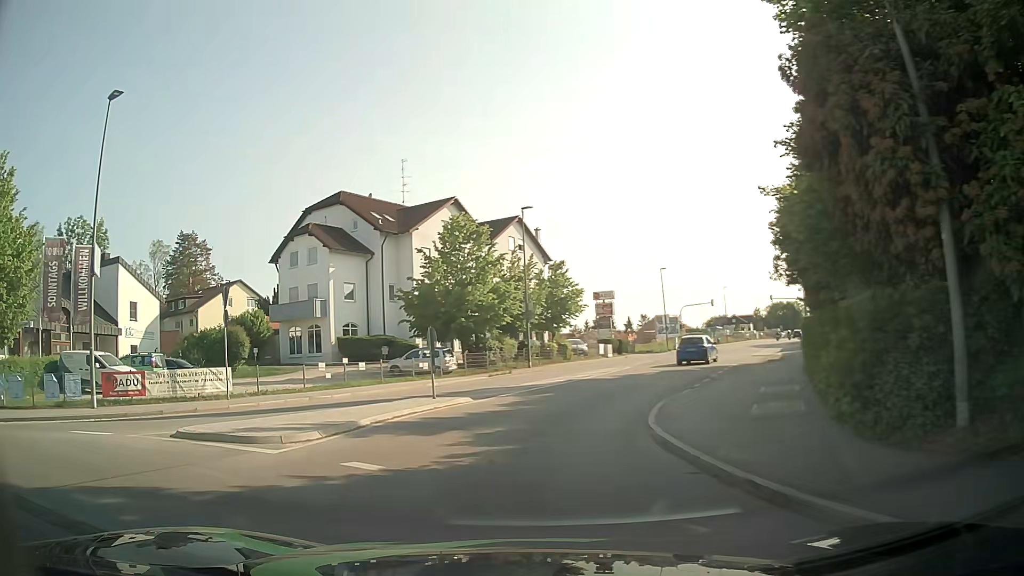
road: tertiary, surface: asphalt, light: Day
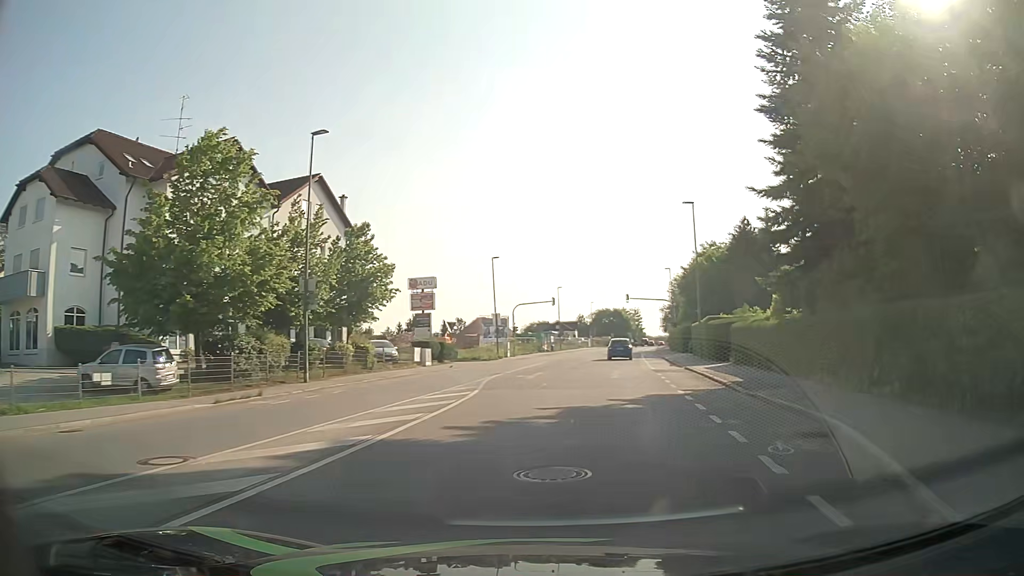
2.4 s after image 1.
(+0.8, +16.1) m; +16°
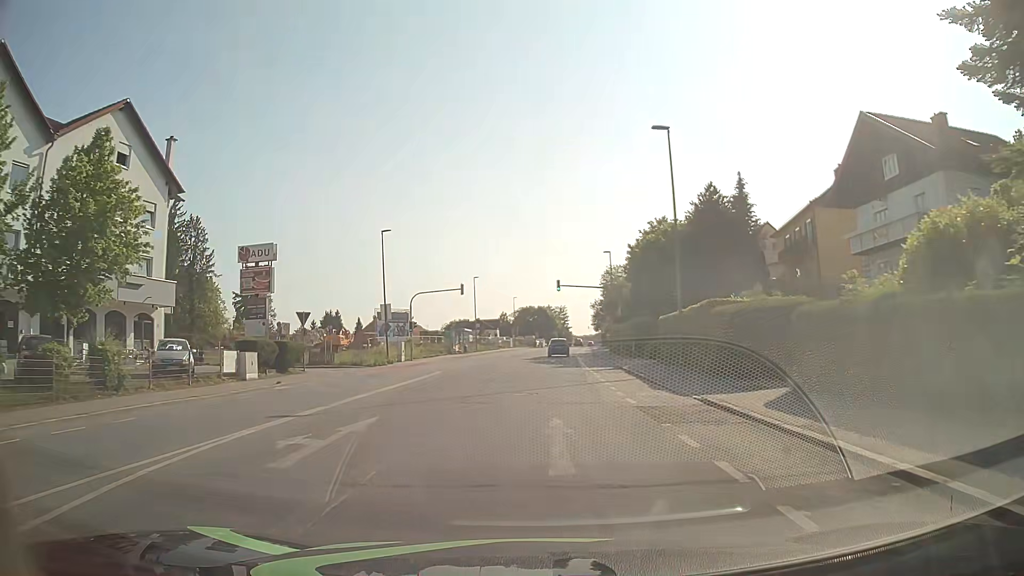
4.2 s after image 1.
(+1.5, +16.7) m; +7°
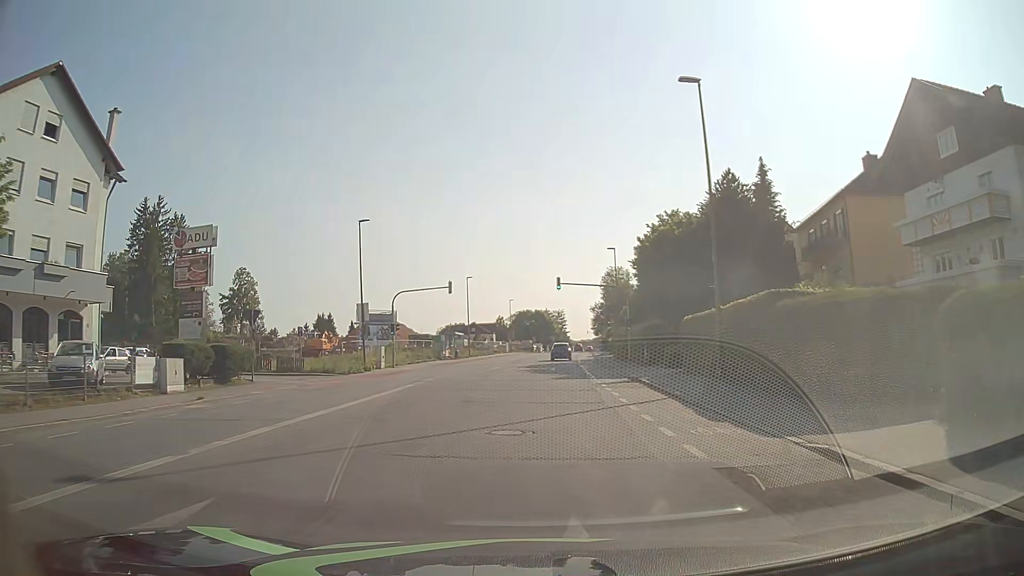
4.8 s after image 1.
(0.0, +6.3) m; 0°
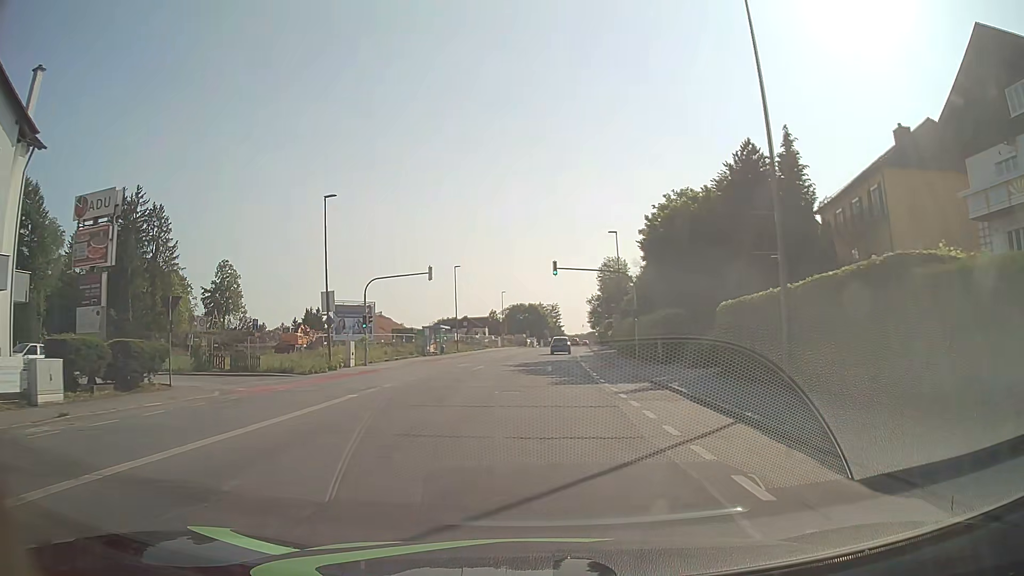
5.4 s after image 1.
(0.0, +6.5) m; 0°
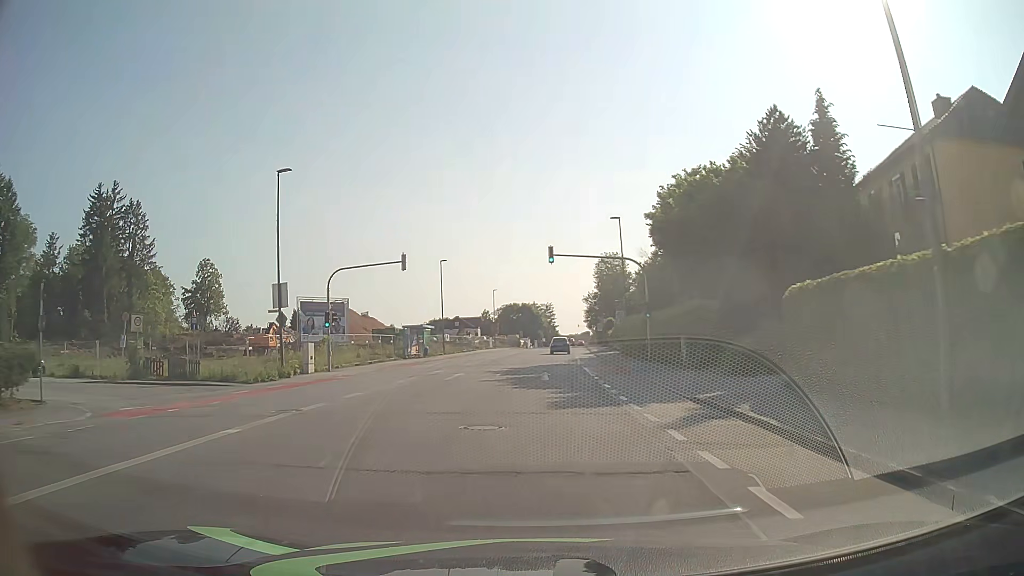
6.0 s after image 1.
(0.0, +6.8) m; +1°
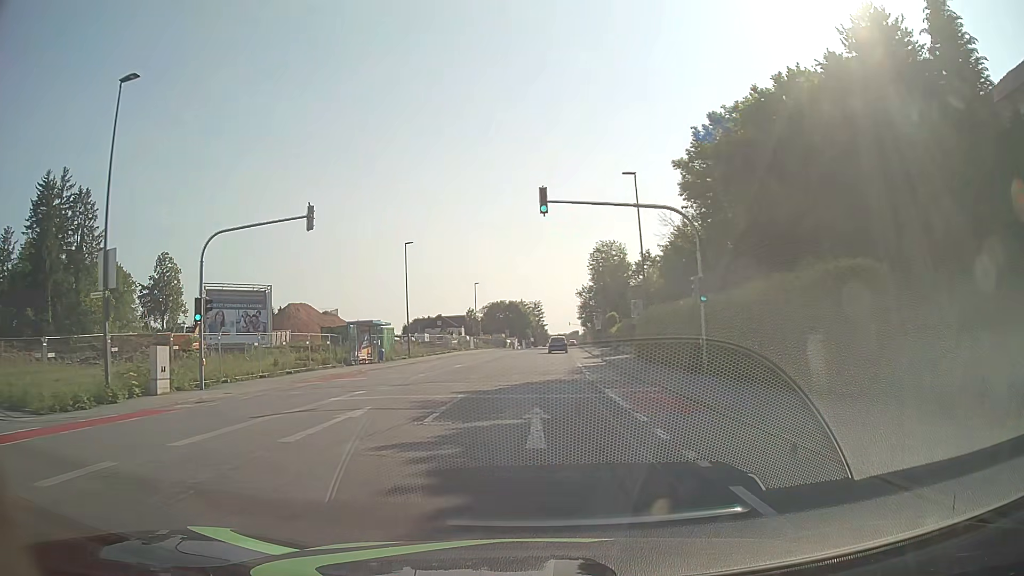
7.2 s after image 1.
(+0.1, +14.0) m; +1°
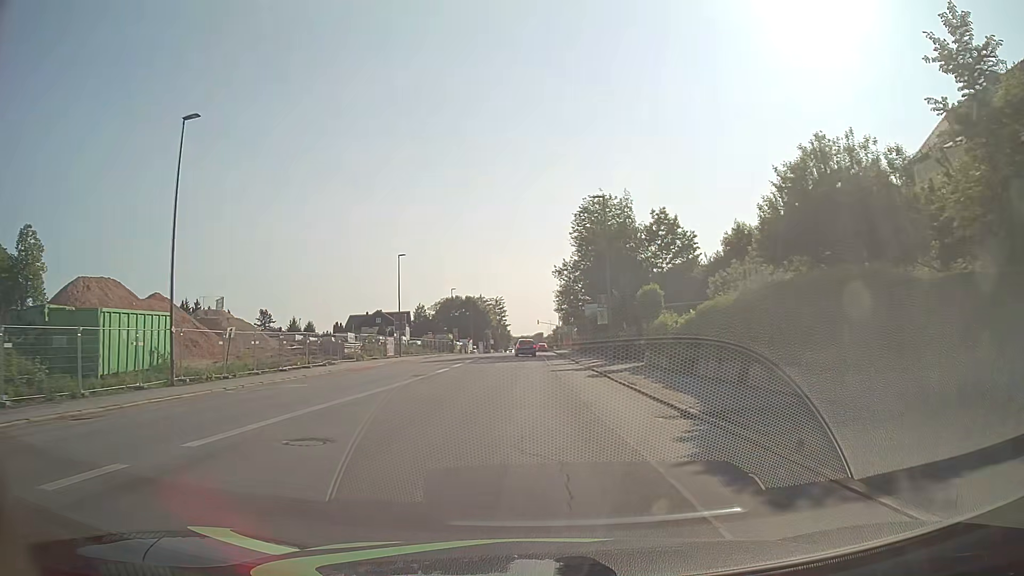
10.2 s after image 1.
(+0.7, +36.6) m; +3°
(0, +10) (0, +20) (+1, +30) (+1, +40) (+1, +50) (+1, +60) (+1, +70) (+1, +80) (+1, +90) (+1, +100) m
